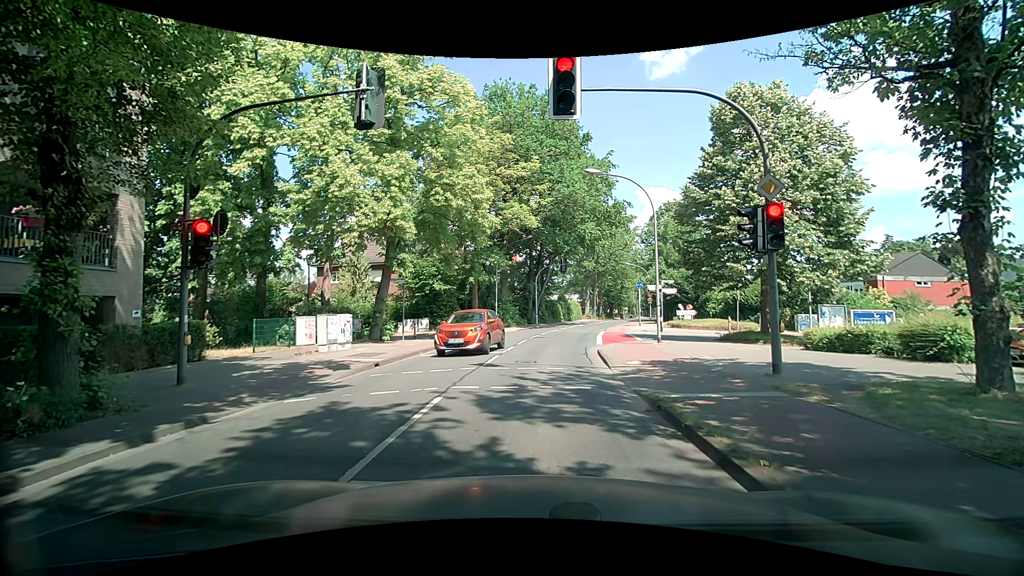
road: tertiary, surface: asphalt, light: Day
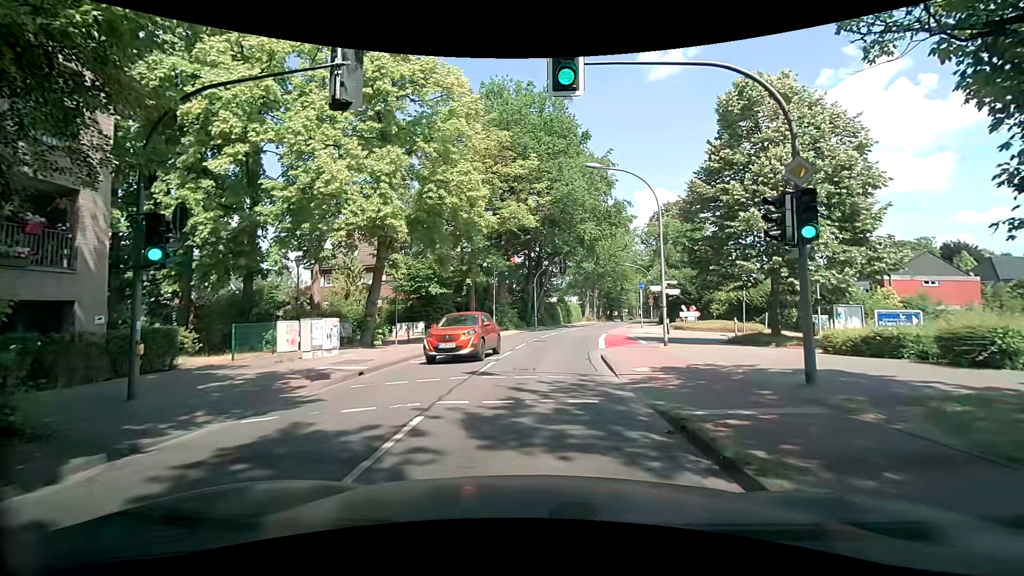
(0.0, +1.4) m; +1°
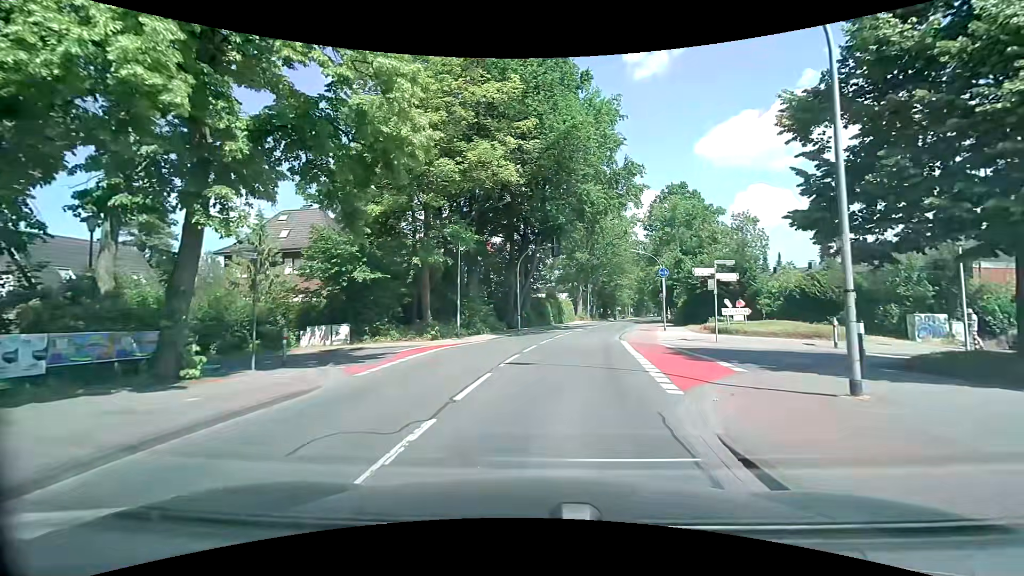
(+0.4, +13.2) m; +2°
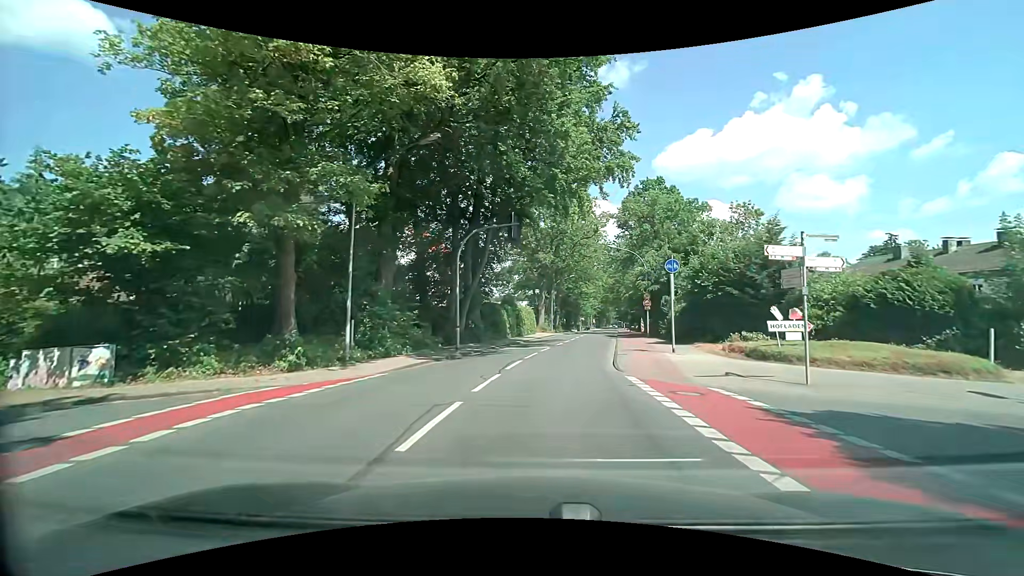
(+0.4, +11.5) m; +4°
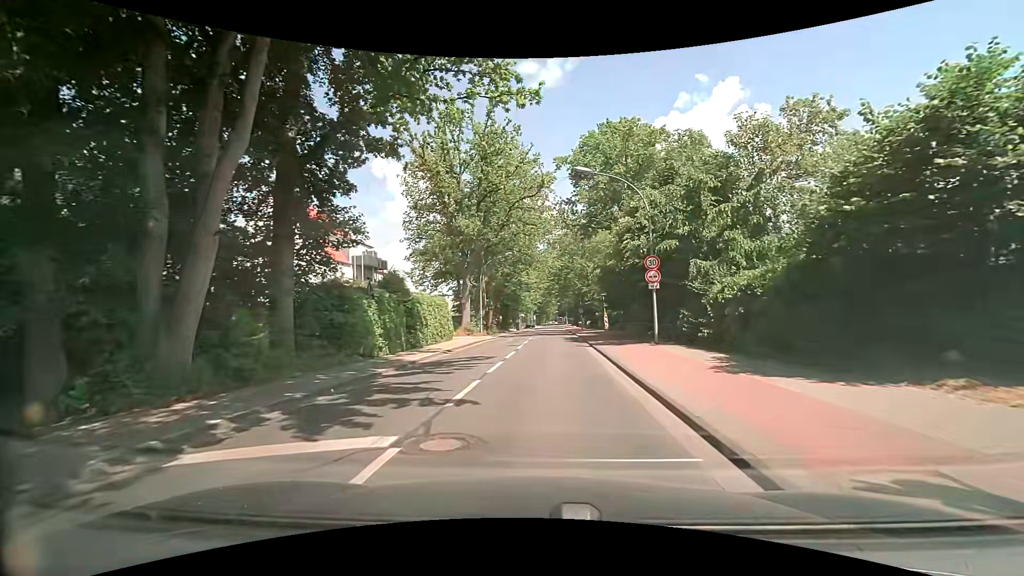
(+1.4, +20.8) m; +6°
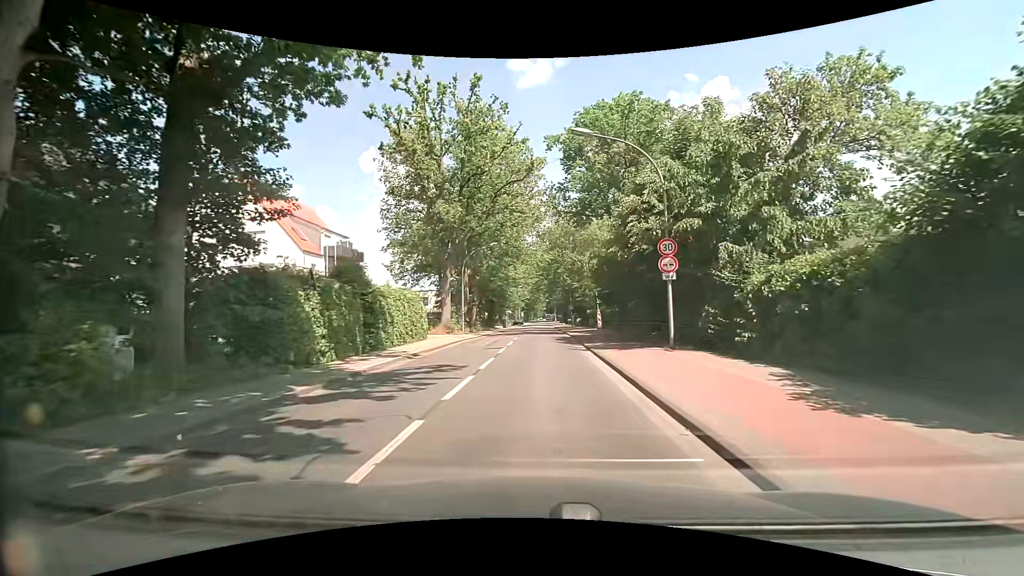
(+0.1, +4.3) m; +2°
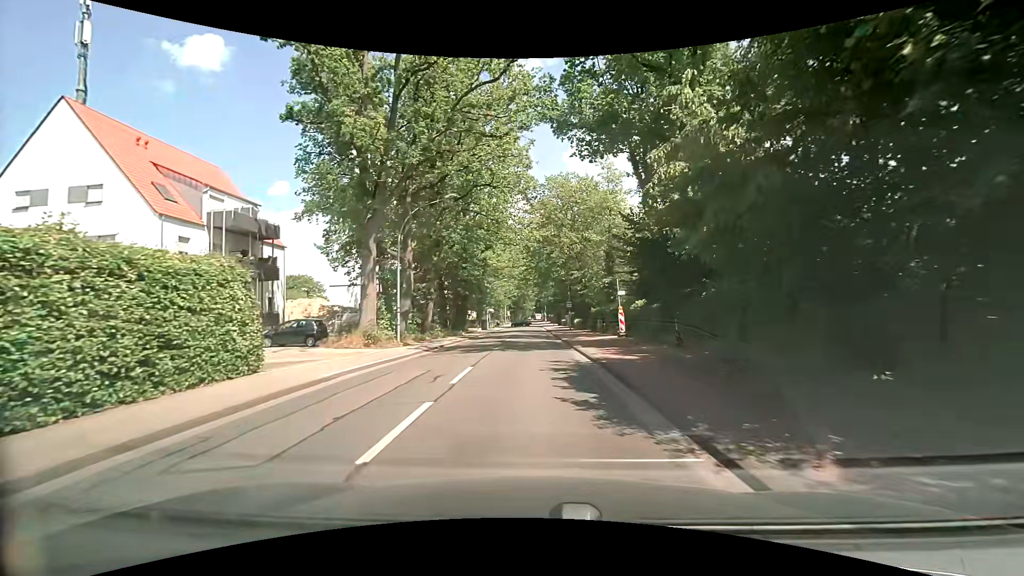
(+0.3, +17.4) m; +2°
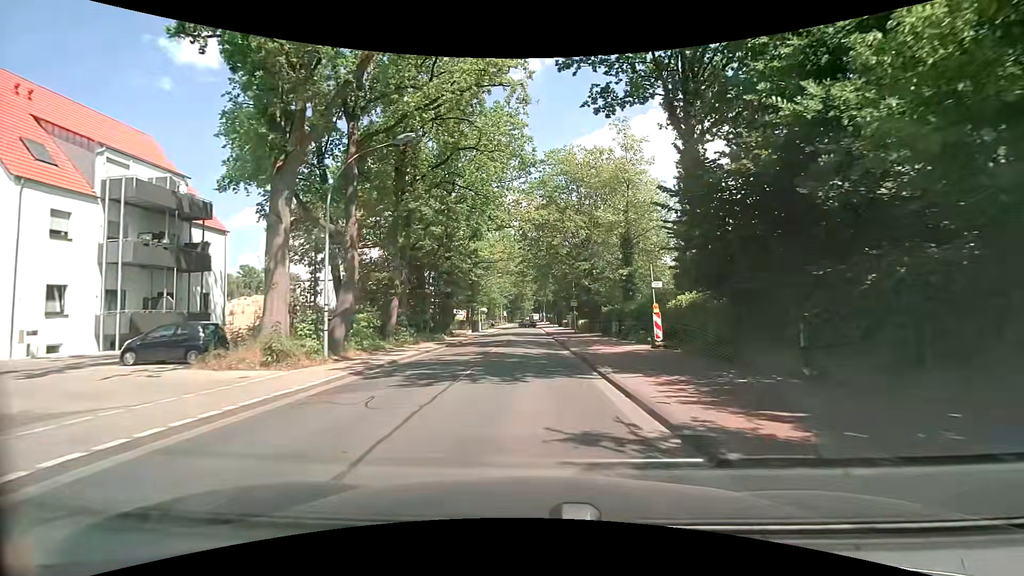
(0.0, +8.9) m; 0°
(0, +10) (0, +20) (0, +30) (-1, +40) (-1, +50) (-1, +60) (-1, +70) (-1, +80) (-1, +90) (-2, +100) m
